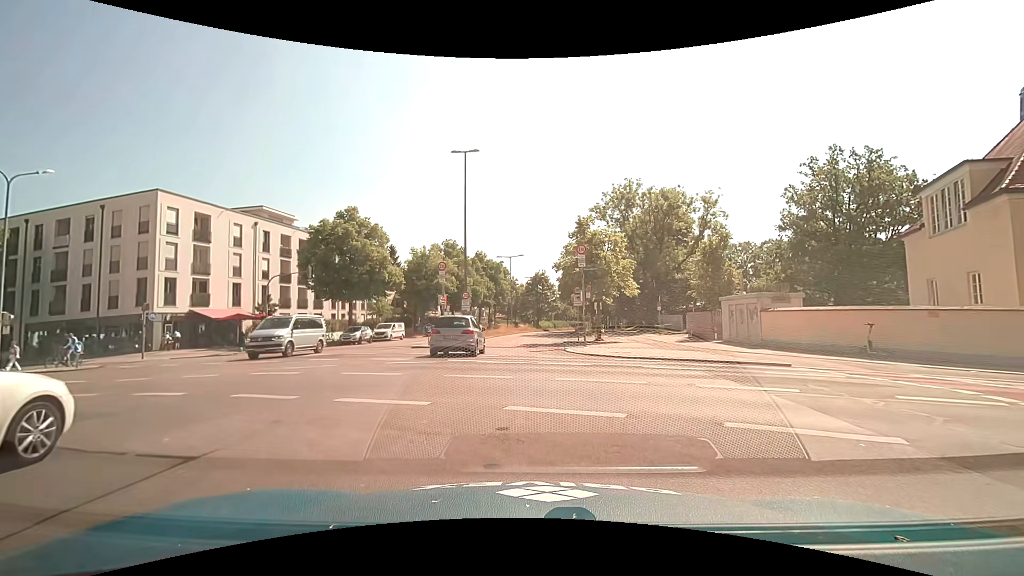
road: secondary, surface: asphalt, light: Day
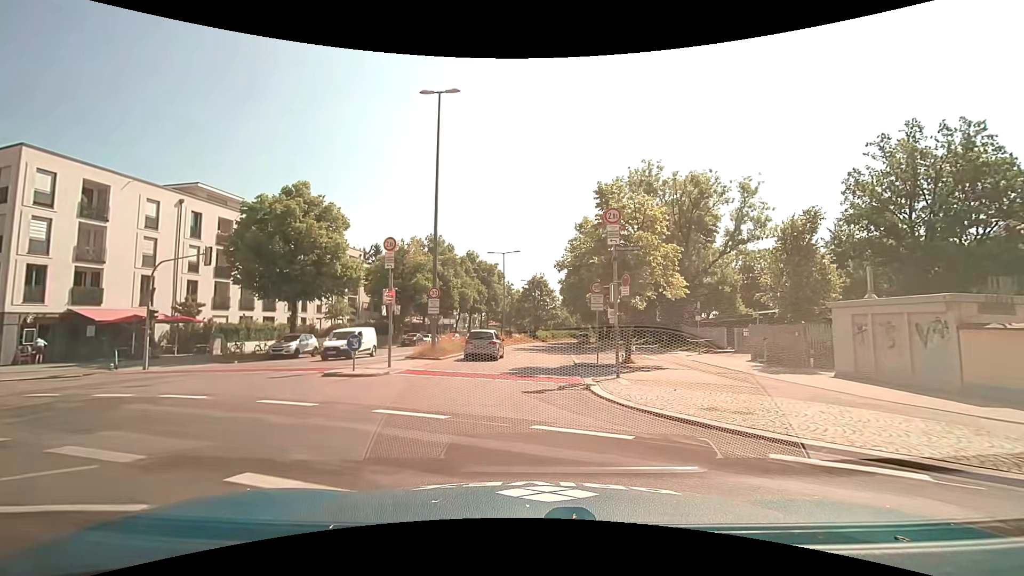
(+0.1, +11.6) m; 0°
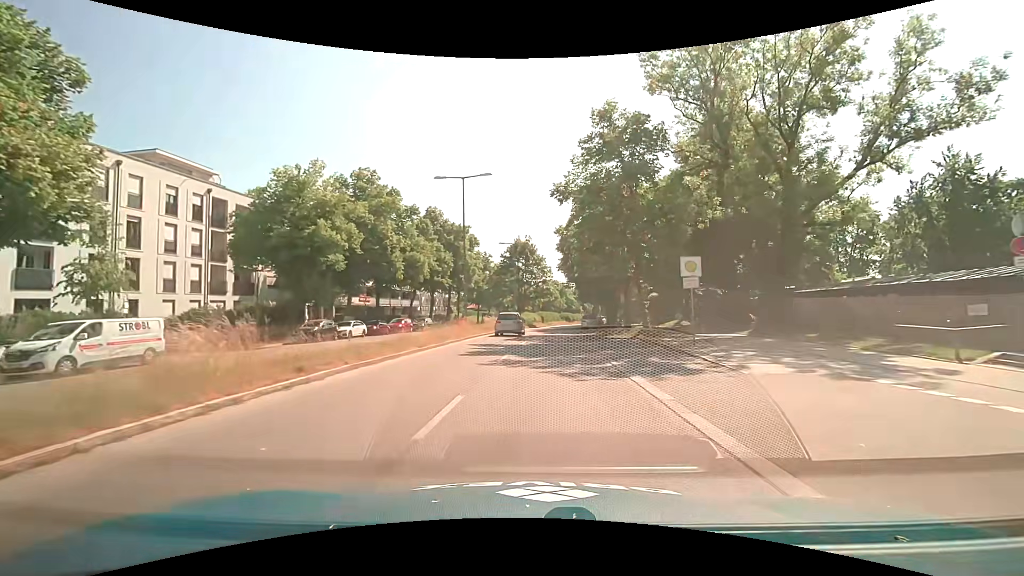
(+0.6, +24.3) m; +2°
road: residential
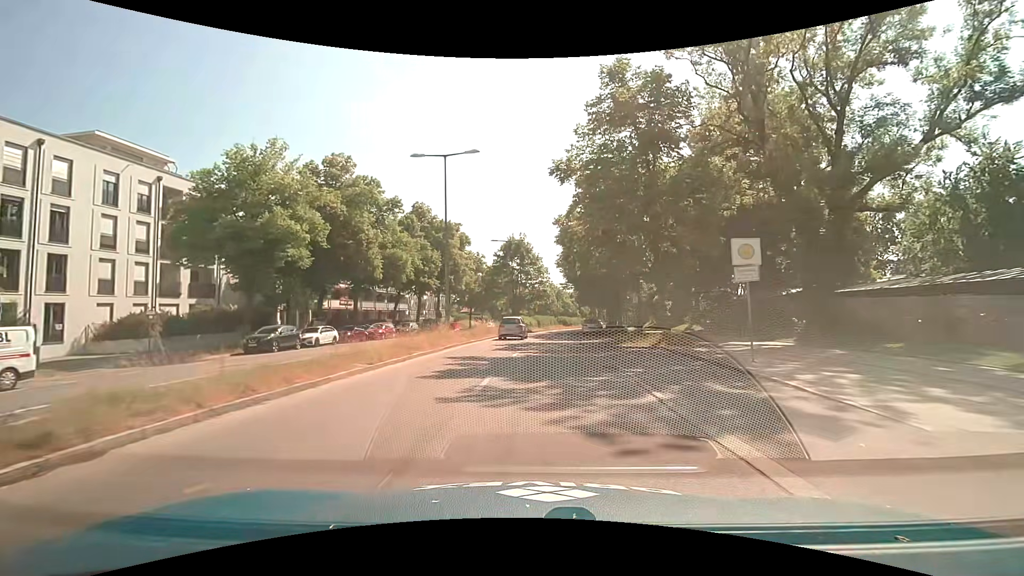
(0.0, +5.4) m; 0°
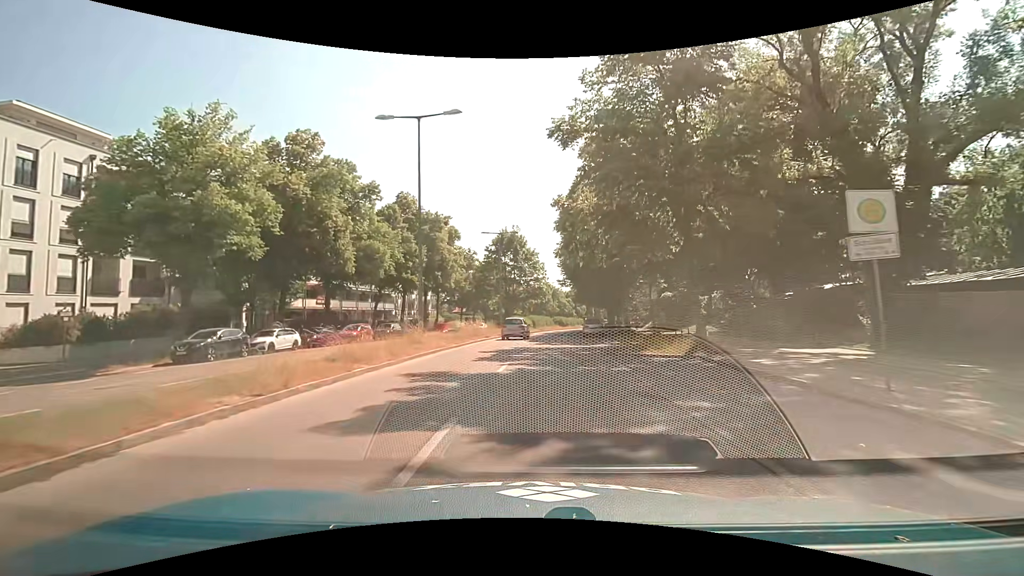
(+0.1, +5.3) m; +1°
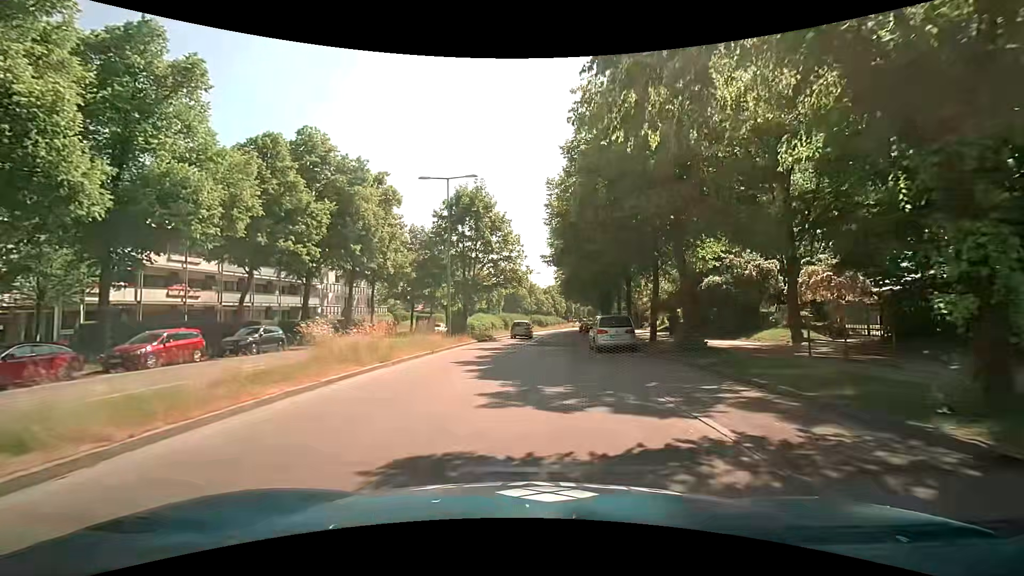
(+0.5, +19.8) m; +4°
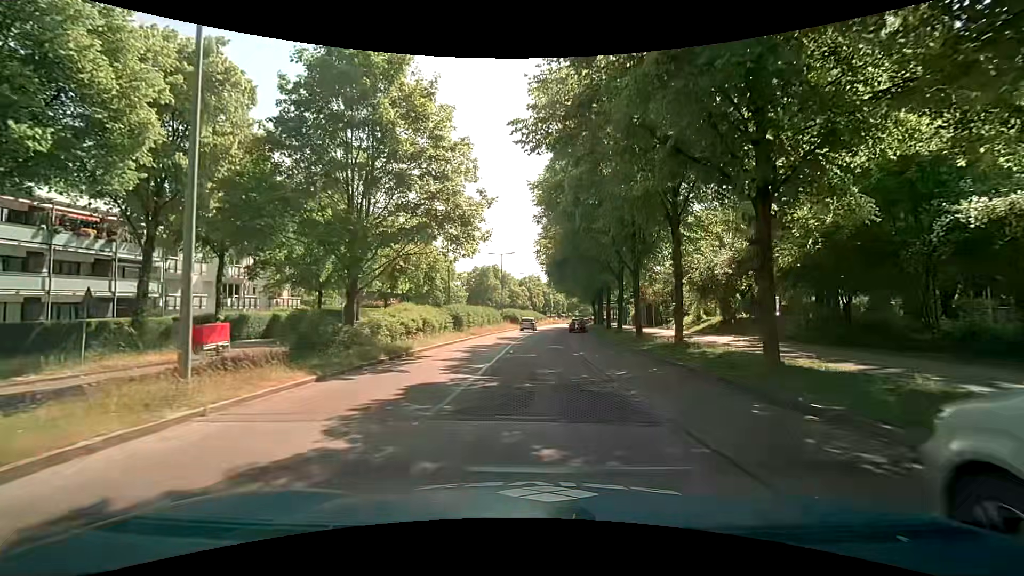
(+0.2, +22.1) m; +2°
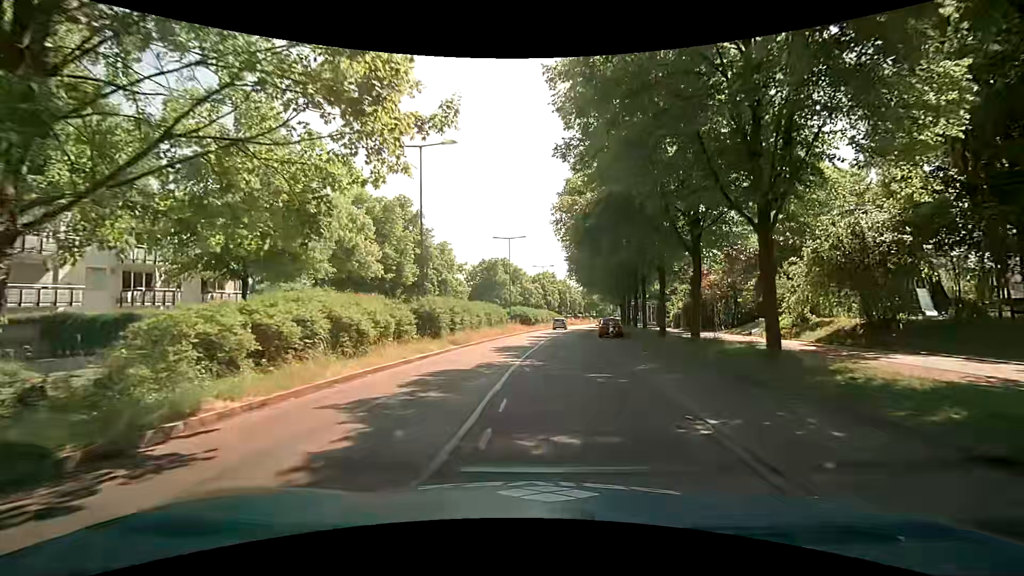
(-0.2, +13.8) m; -1°
(0, +10) (-1, +20) (-1, +30) (0, +40) (0, +50) (+2, +60) (+3, +70) (+4, +80) (+6, +90) (+8, +99) m
